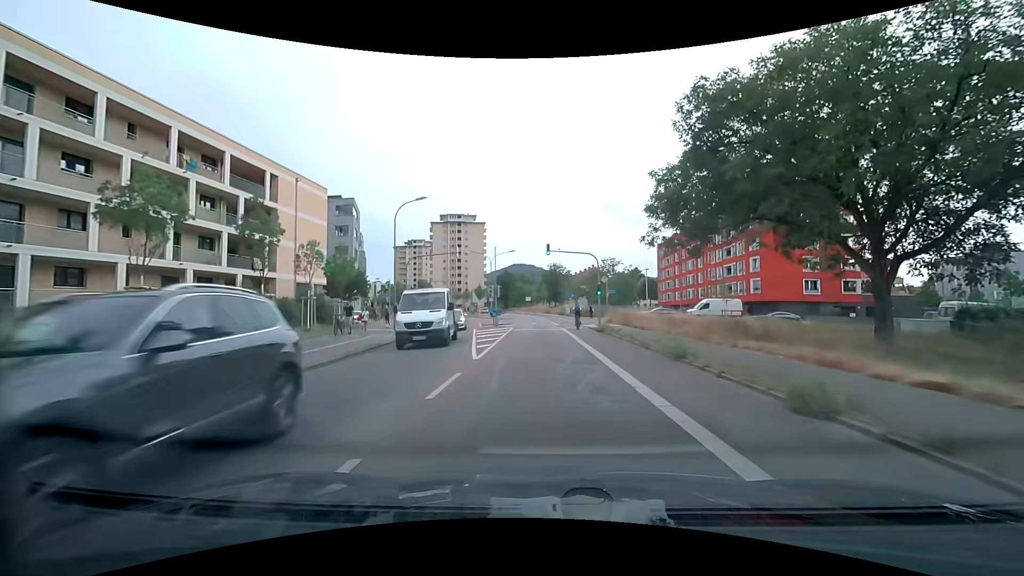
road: secondary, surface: asphalt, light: Day
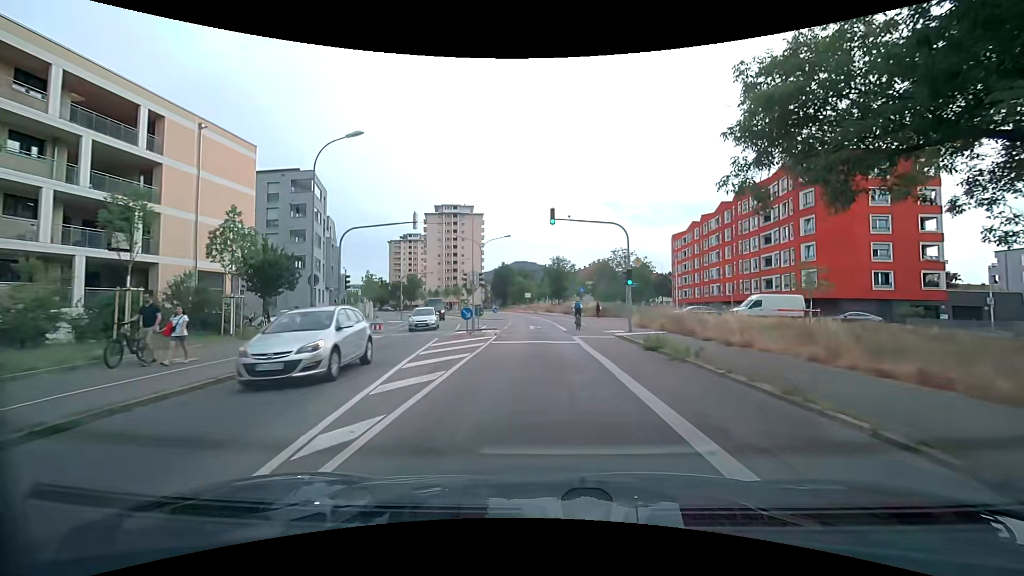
(0.0, +12.9) m; 0°
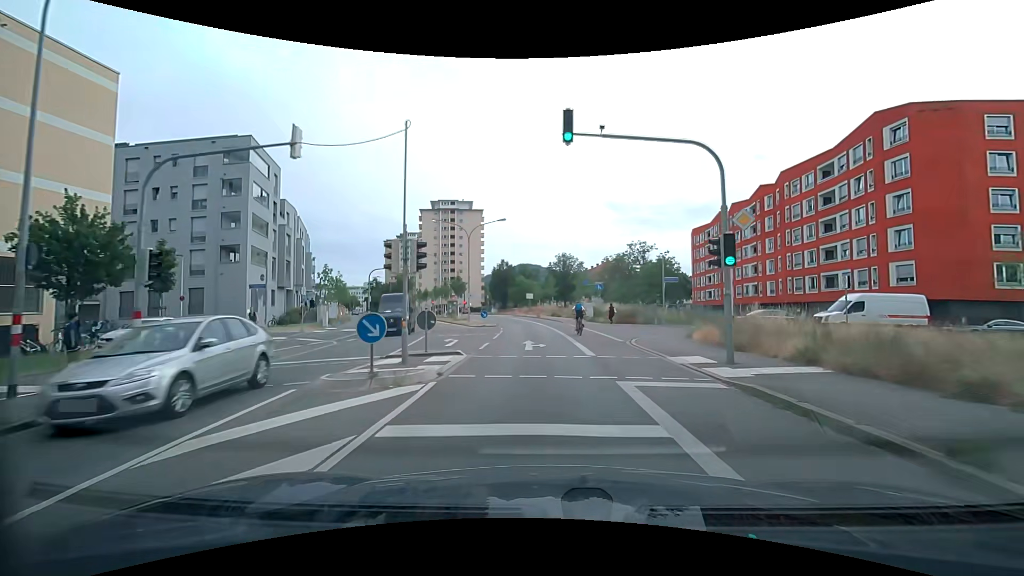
(-0.1, +13.1) m; 0°
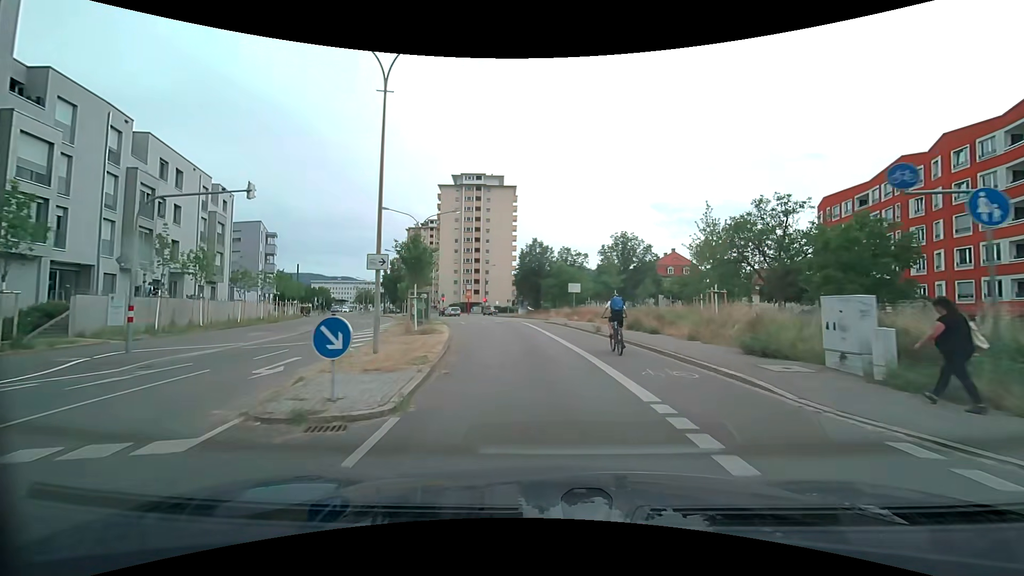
(-1.1, +32.8) m; -5°
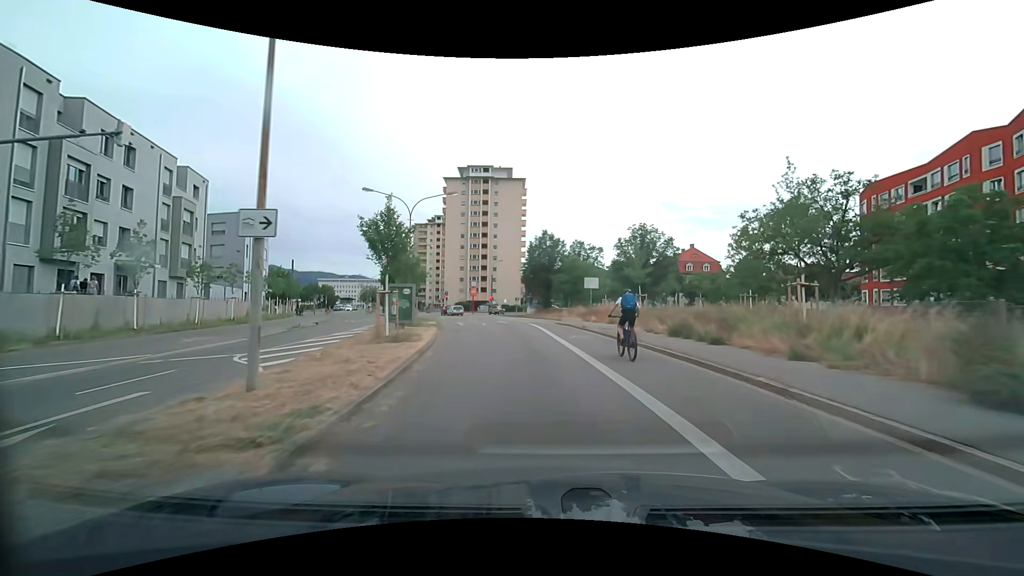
(0.0, +6.4) m; -1°
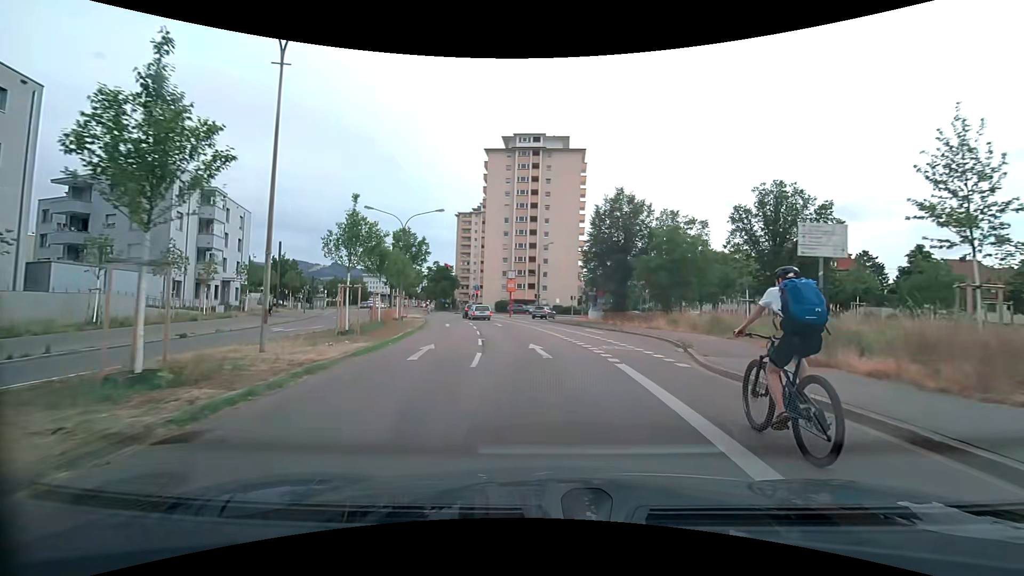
(-1.1, +24.2) m; -6°
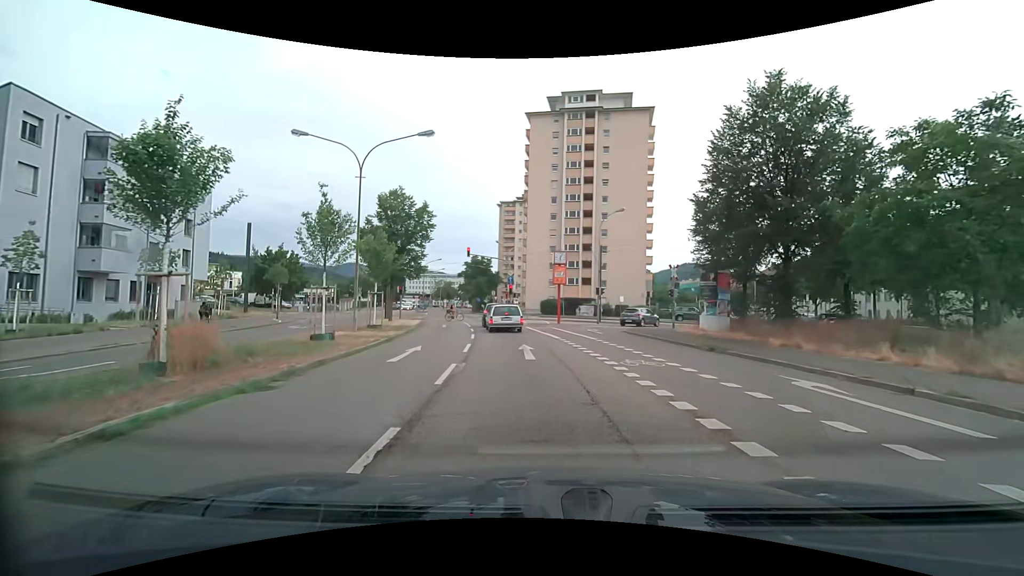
(-1.1, +19.9) m; -6°
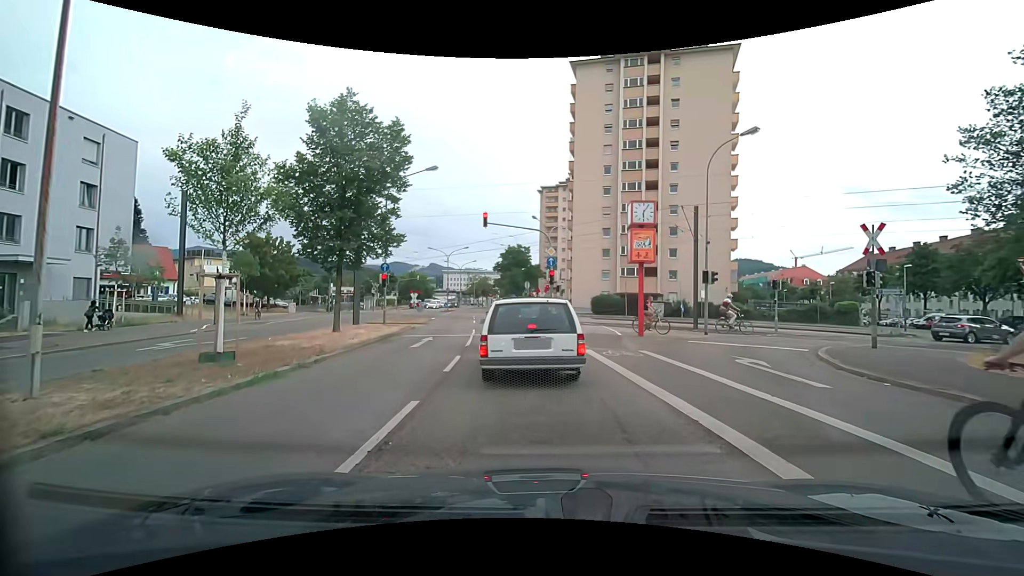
(-0.7, +16.3) m; -5°
(0, +10) (-1, +20) (-2, +30) (-3, +40) (-5, +50) (-6, +60) (-8, +69) (-9, +79) (-10, +89) (-11, +99) m
